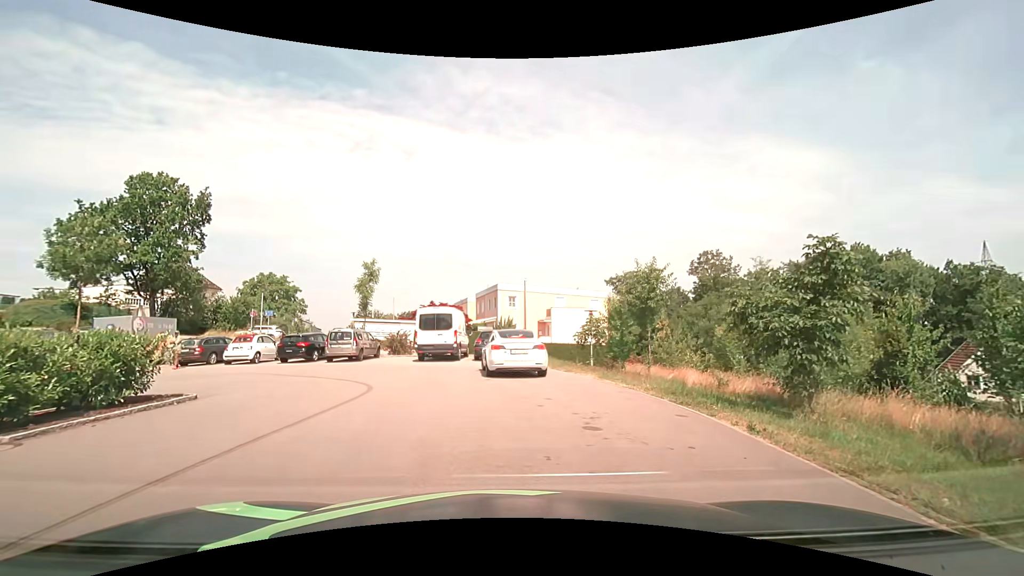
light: Day
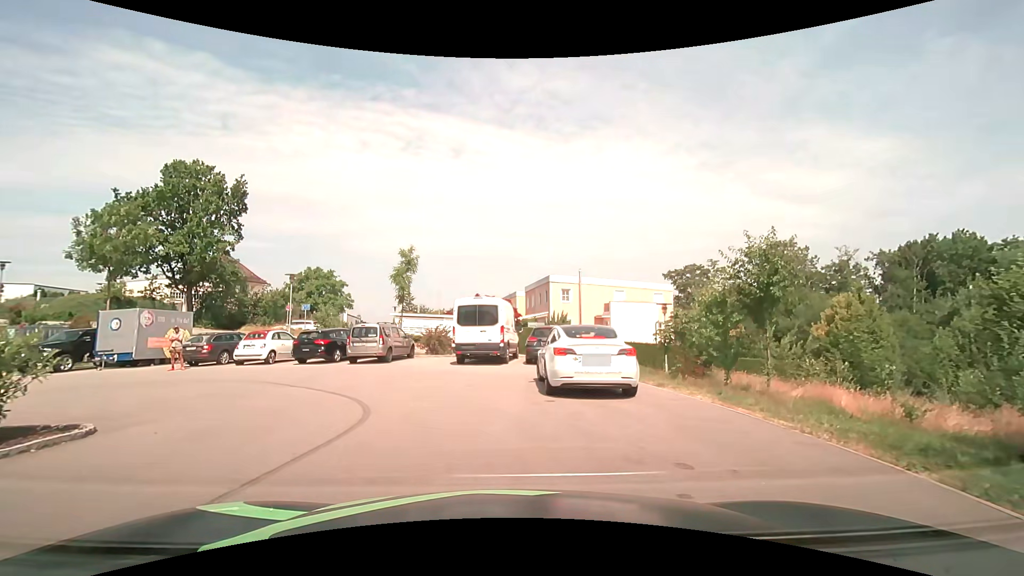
(-0.2, +4.9) m; -5°
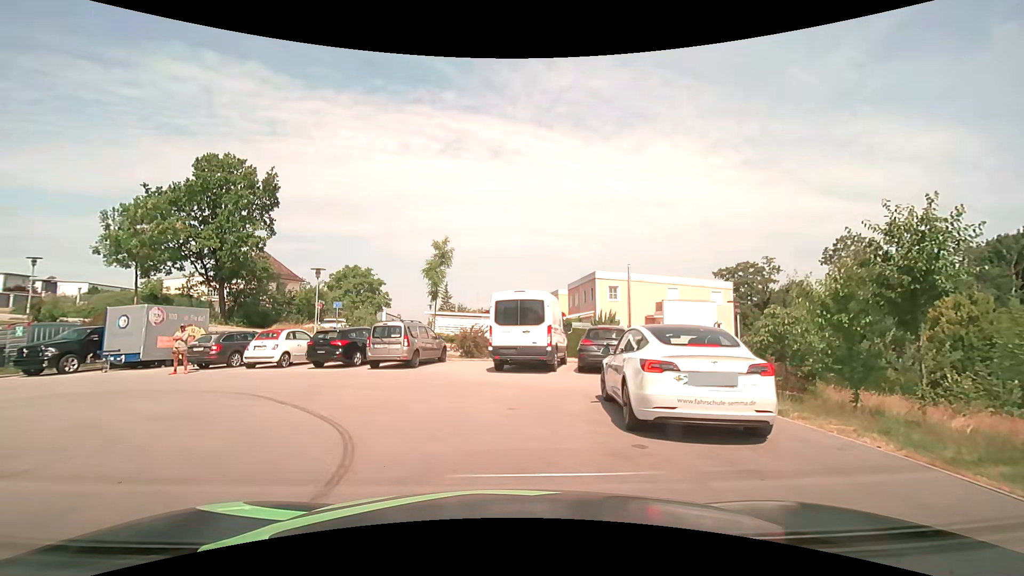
(-0.2, +3.4) m; -4°
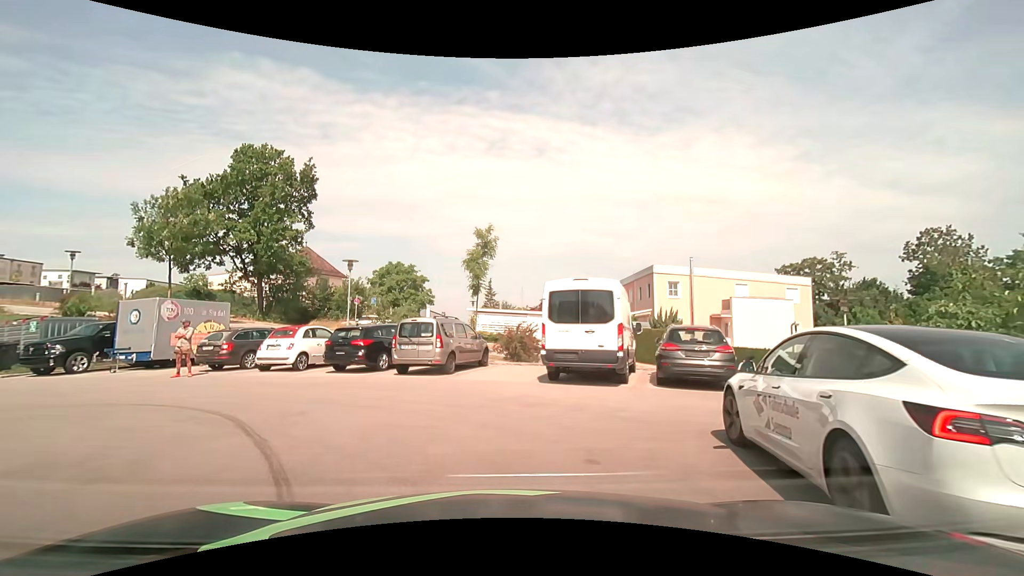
(-0.2, +3.4) m; -6°
